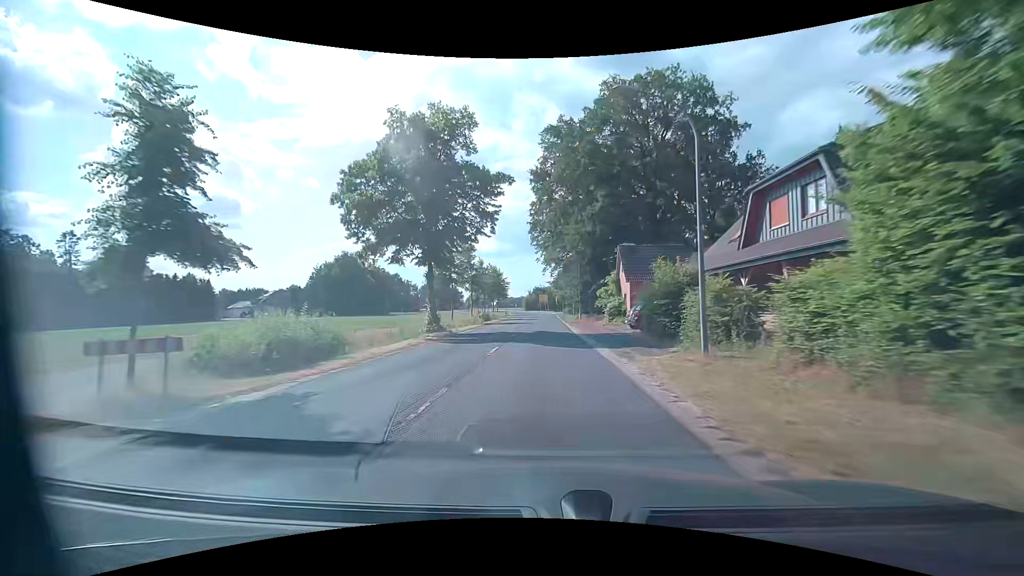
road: secondary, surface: asphalt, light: Day
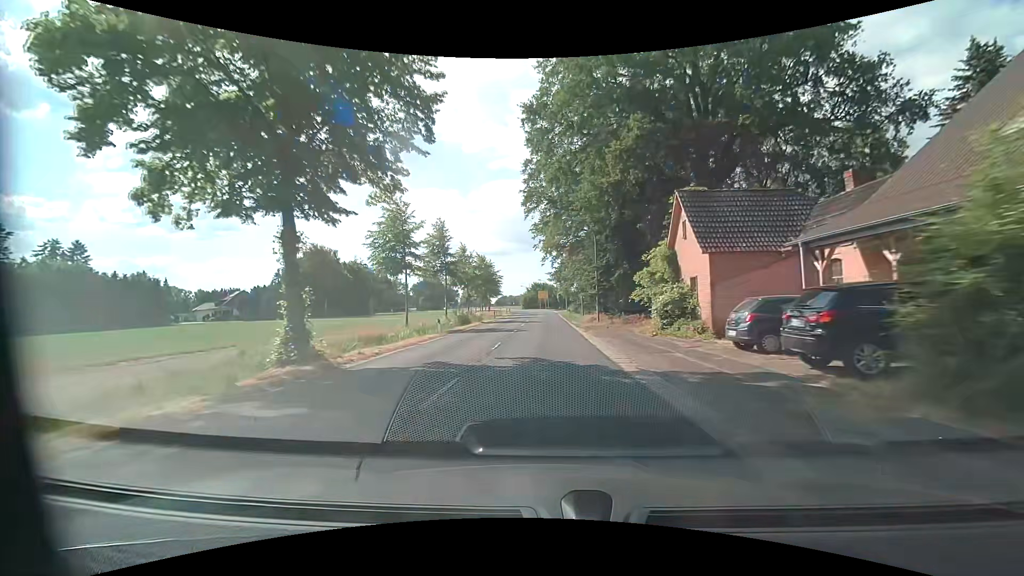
(-0.1, +16.9) m; 0°
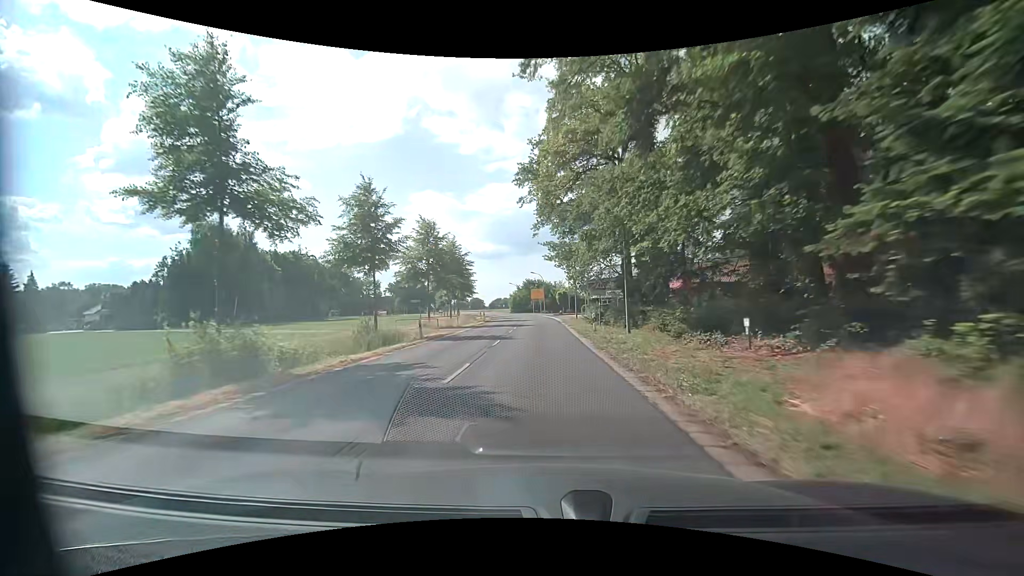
(+0.2, +33.6) m; 0°
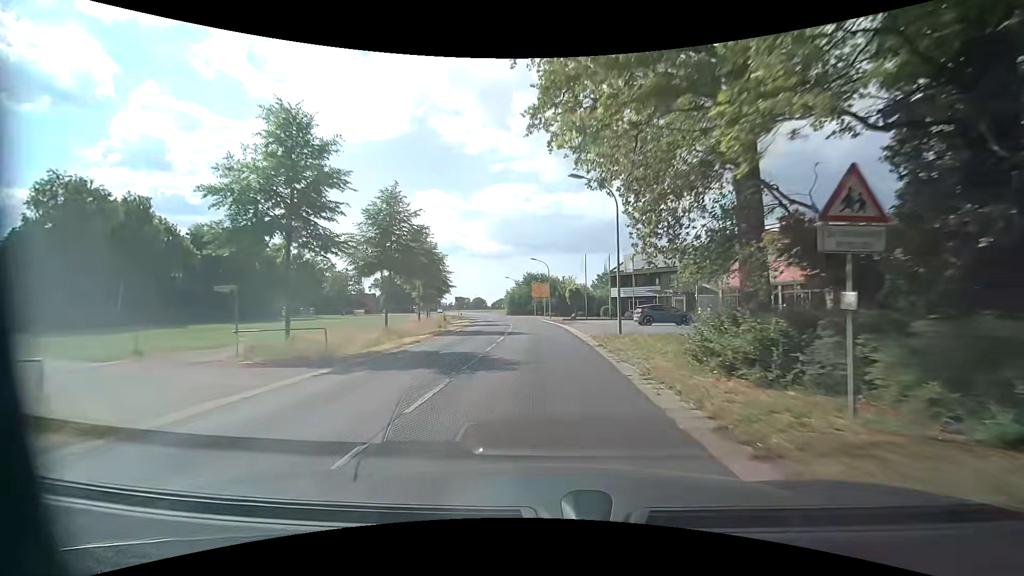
(+0.1, +25.1) m; 0°
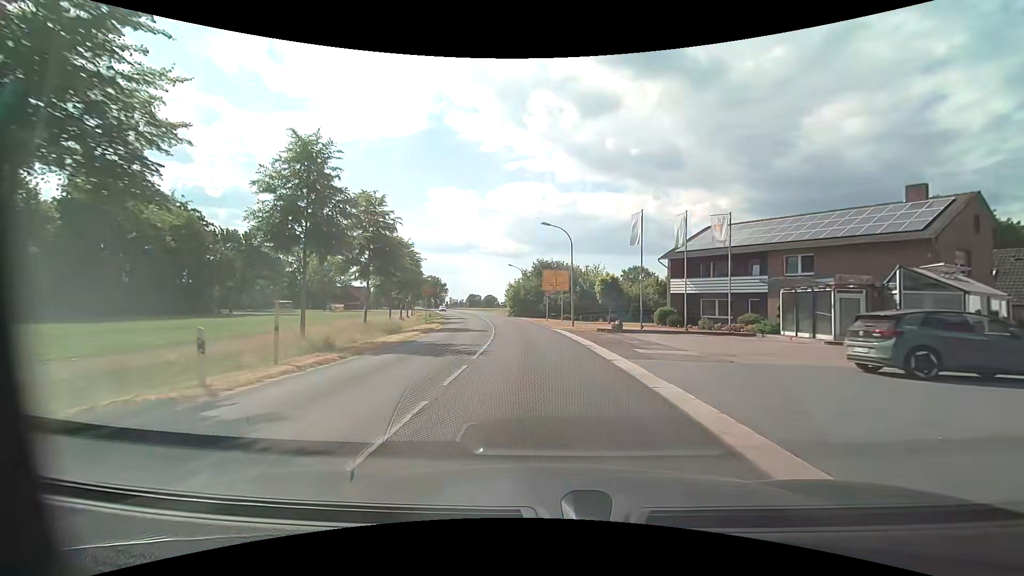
(-0.2, +25.0) m; -1°
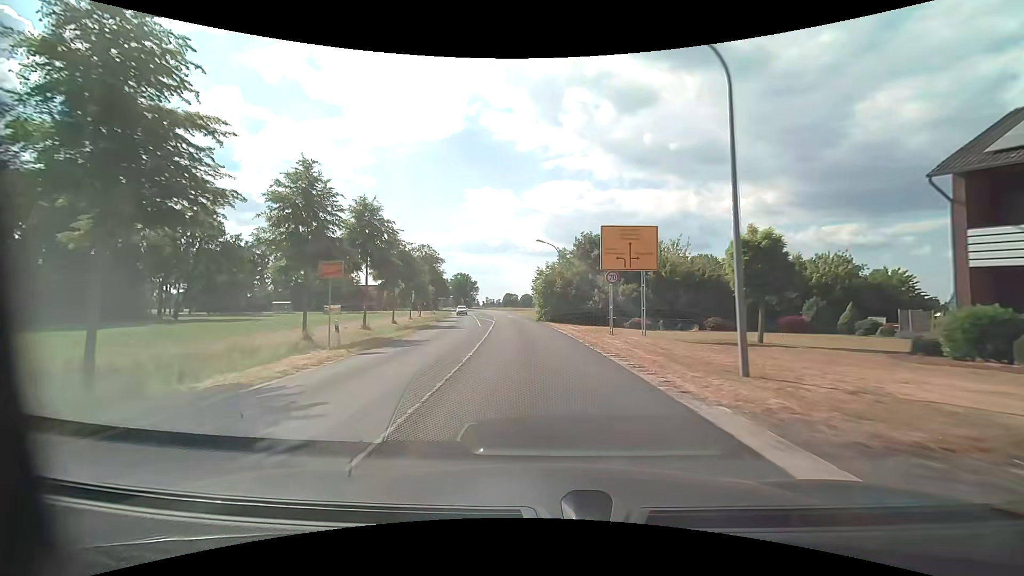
(-0.9, +25.1) m; -5°
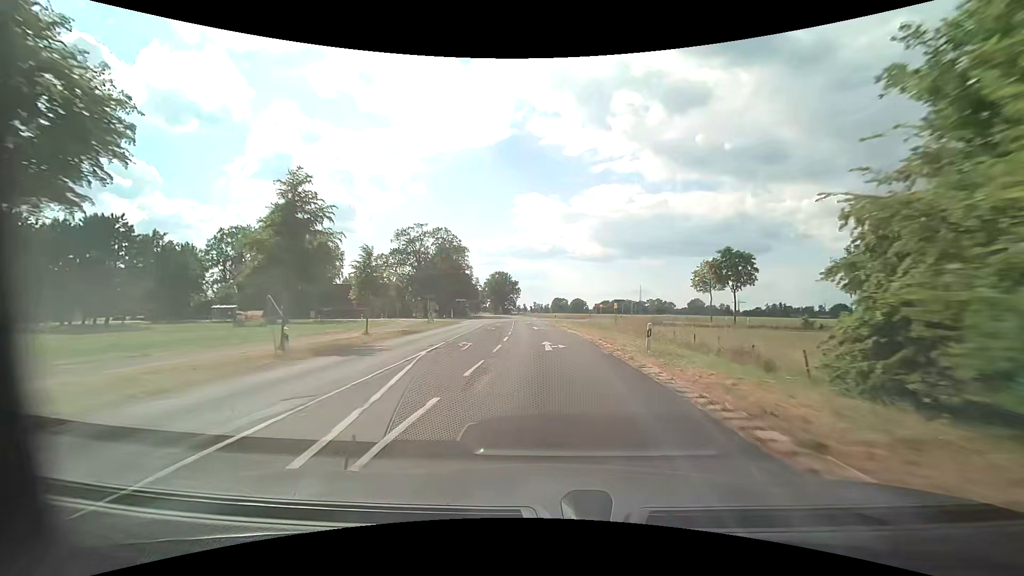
(-2.6, +44.7) m; -6°
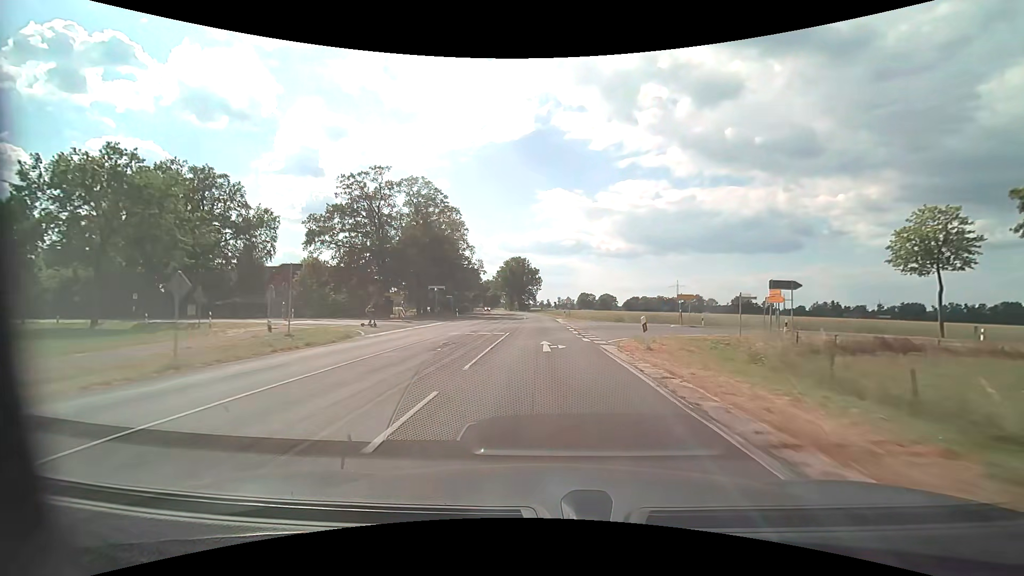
(-0.5, +42.3) m; -2°
(0, +10) (0, +20) (0, +30) (0, +40) (-1, +50) (-1, +60) (-1, +70) (-2, +80) (-3, +90) (-4, +100) m
